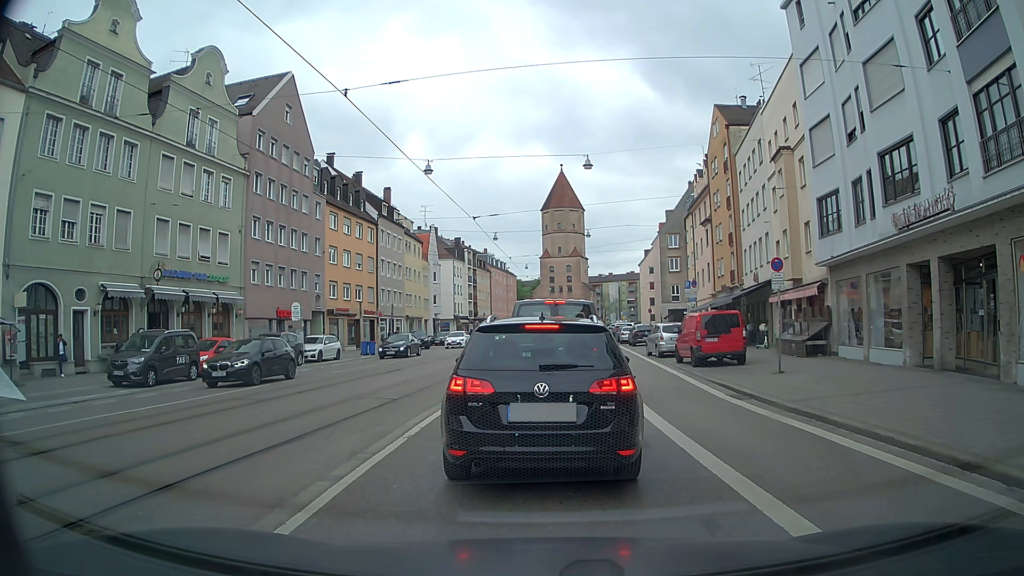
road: tertiary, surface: asphalt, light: Day
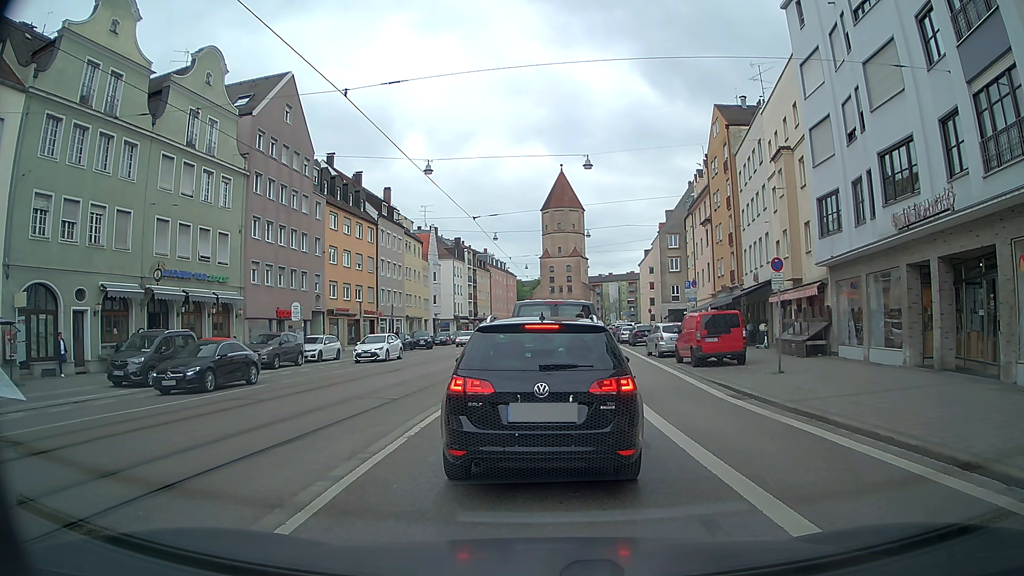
(0.0, 0.0) m; 0°
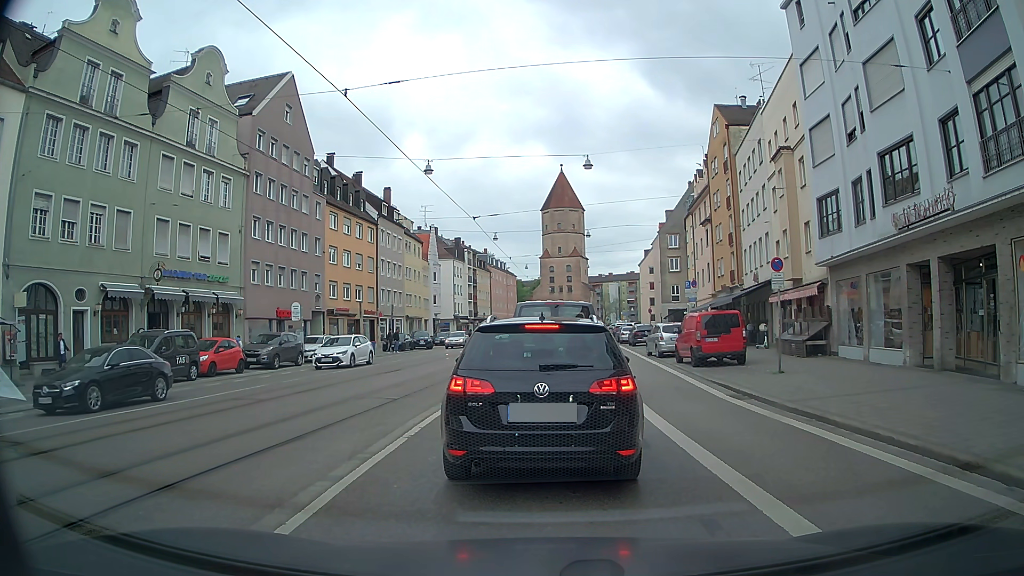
(0.0, 0.0) m; 0°
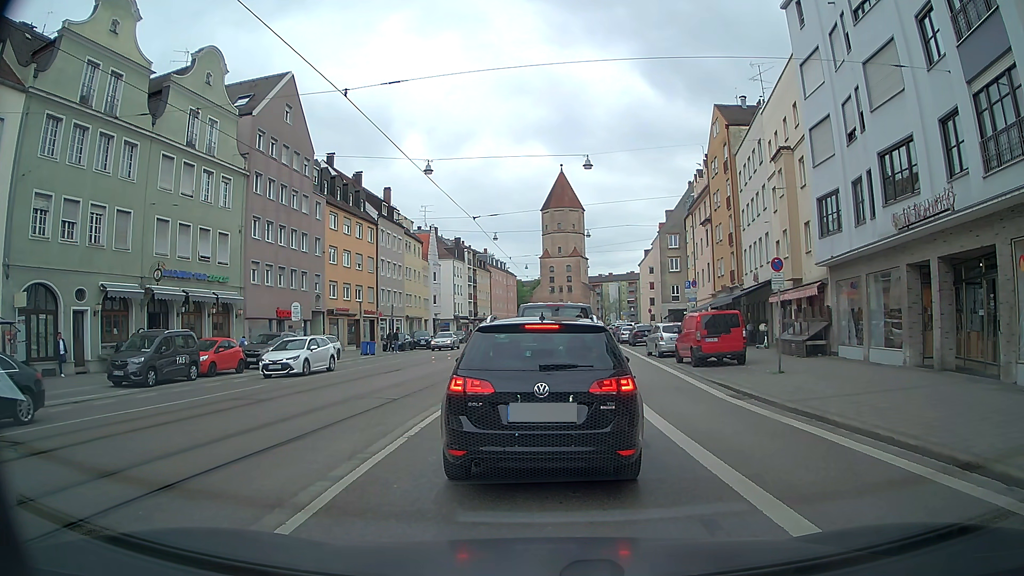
(0.0, 0.0) m; 0°
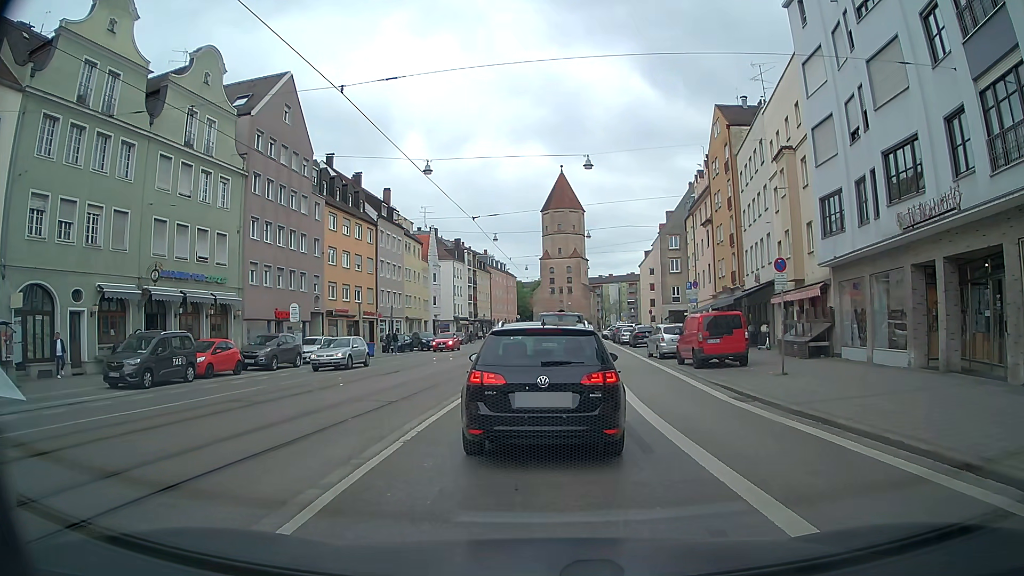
(0.0, +0.3) m; 0°
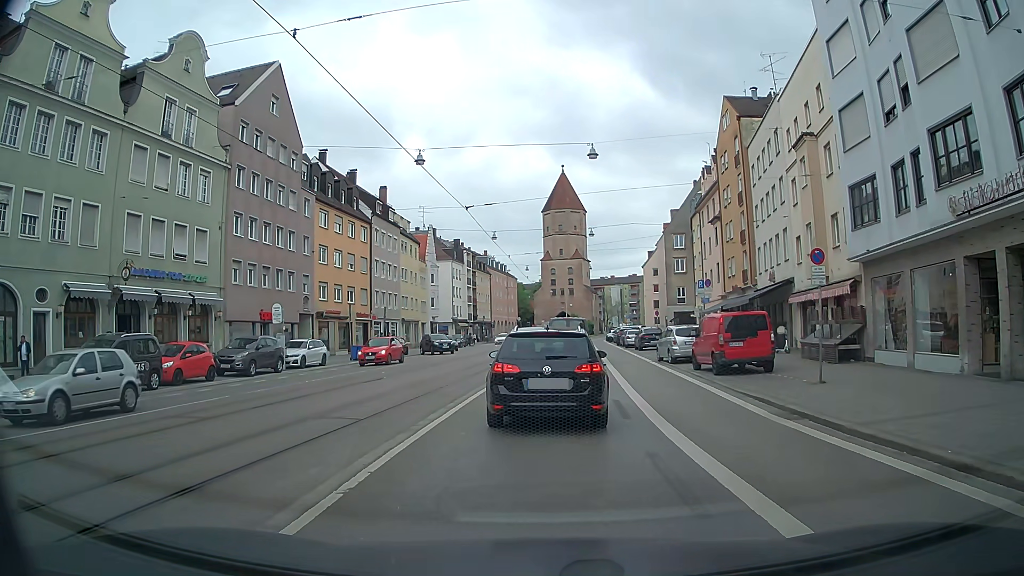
(0.0, +2.8) m; 0°
